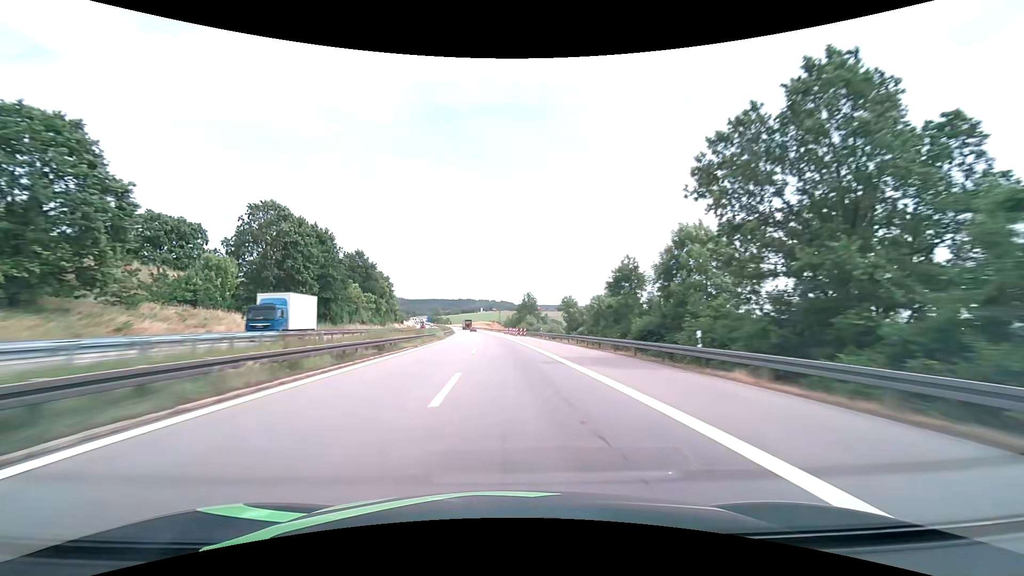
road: motorway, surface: asphalt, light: Day
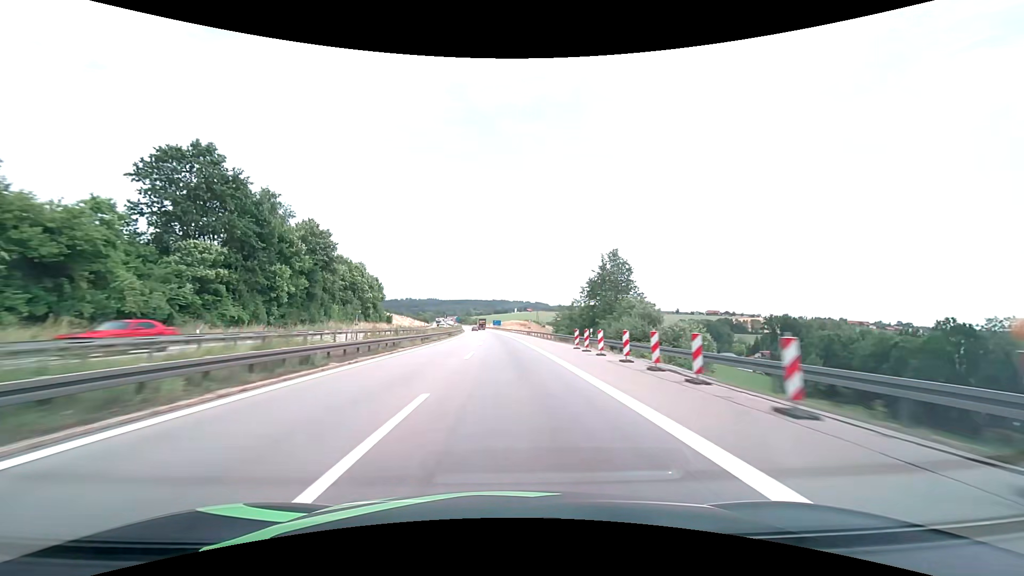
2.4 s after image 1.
(-3.0, +76.1) m; -4°
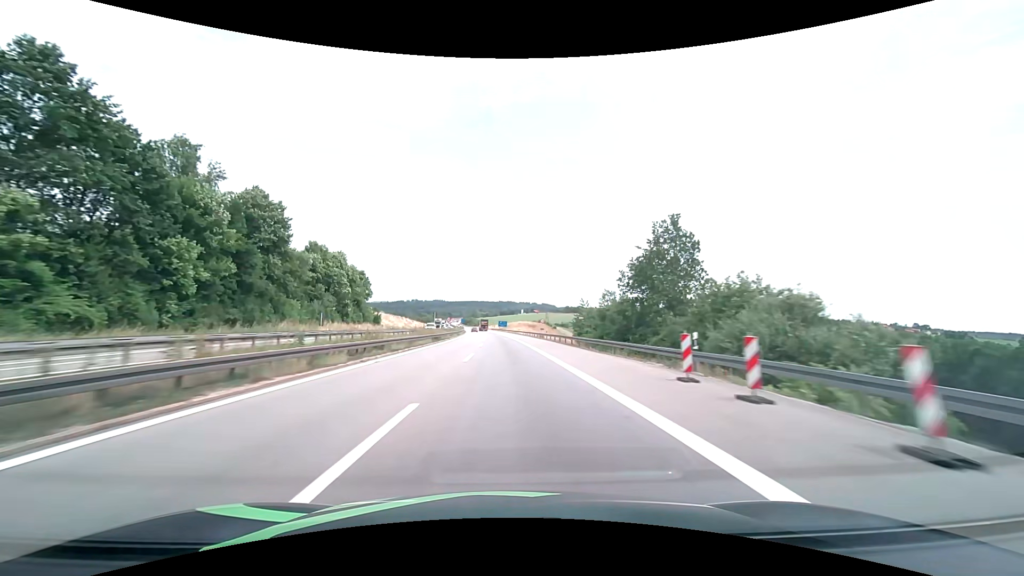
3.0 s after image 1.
(-0.1, +19.0) m; -1°
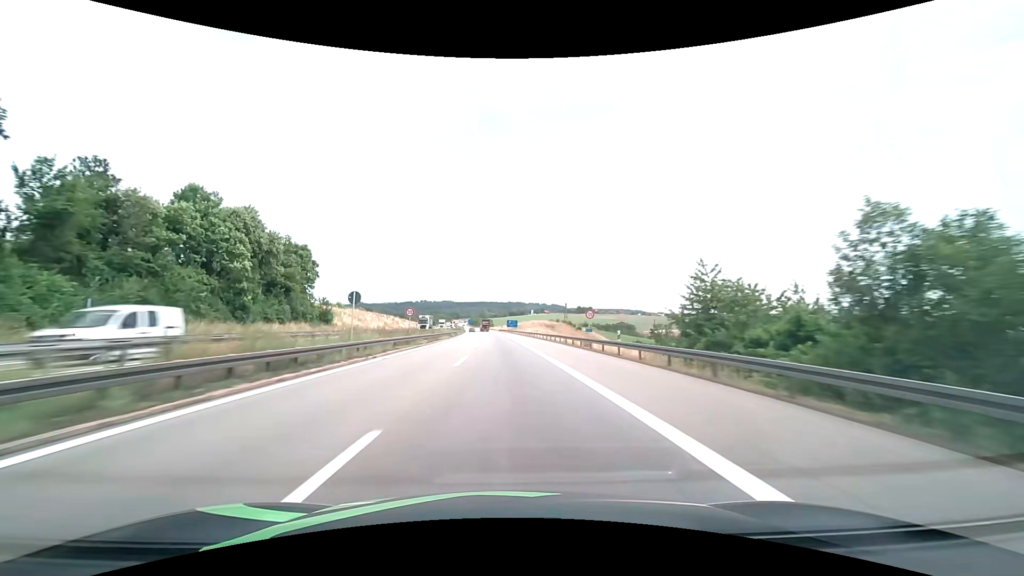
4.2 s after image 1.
(-0.2, +38.1) m; -1°
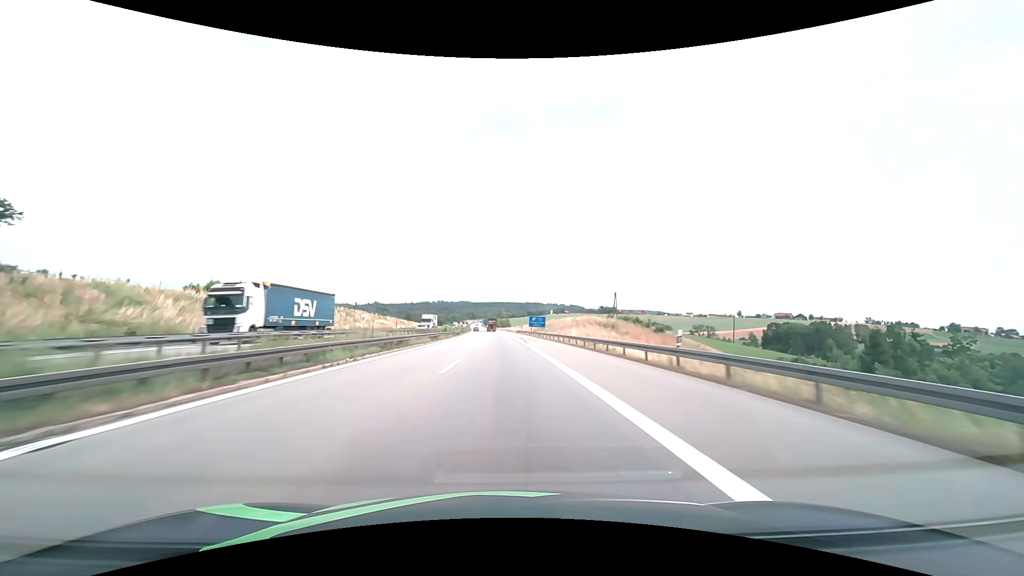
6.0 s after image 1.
(-0.8, +57.1) m; -2°
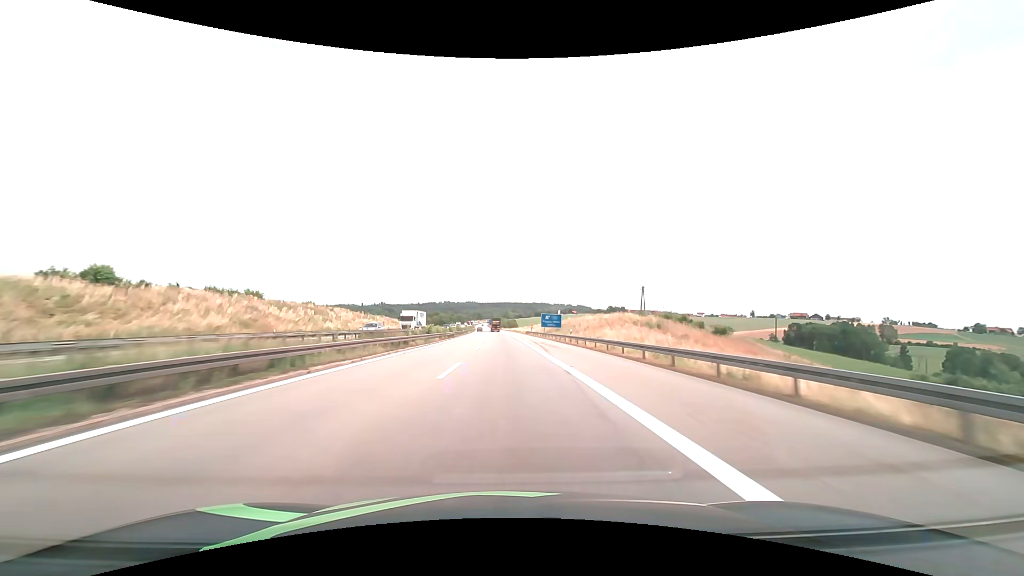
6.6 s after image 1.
(-0.1, +19.0) m; -1°
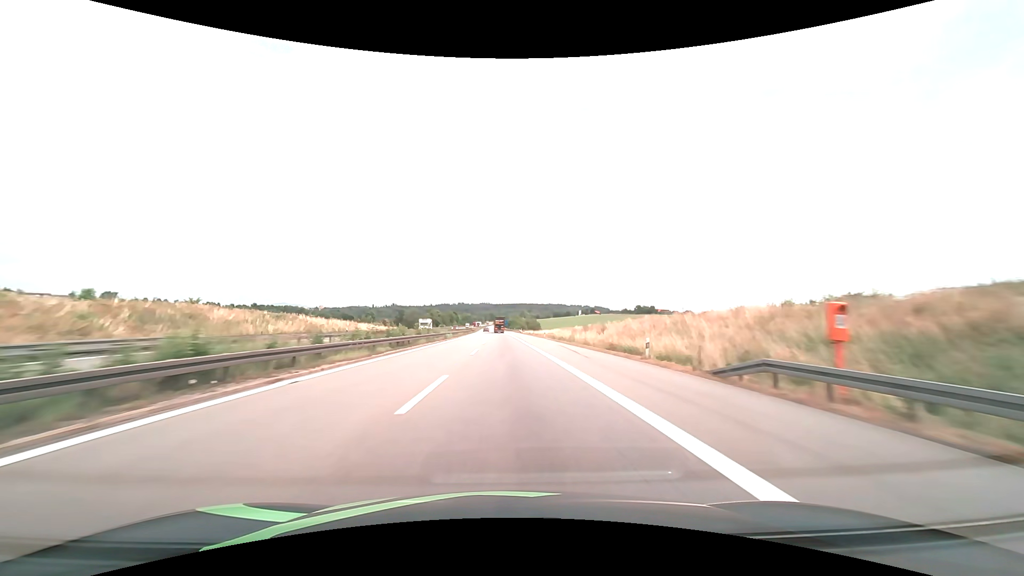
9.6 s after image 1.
(-1.7, +95.0) m; -2°
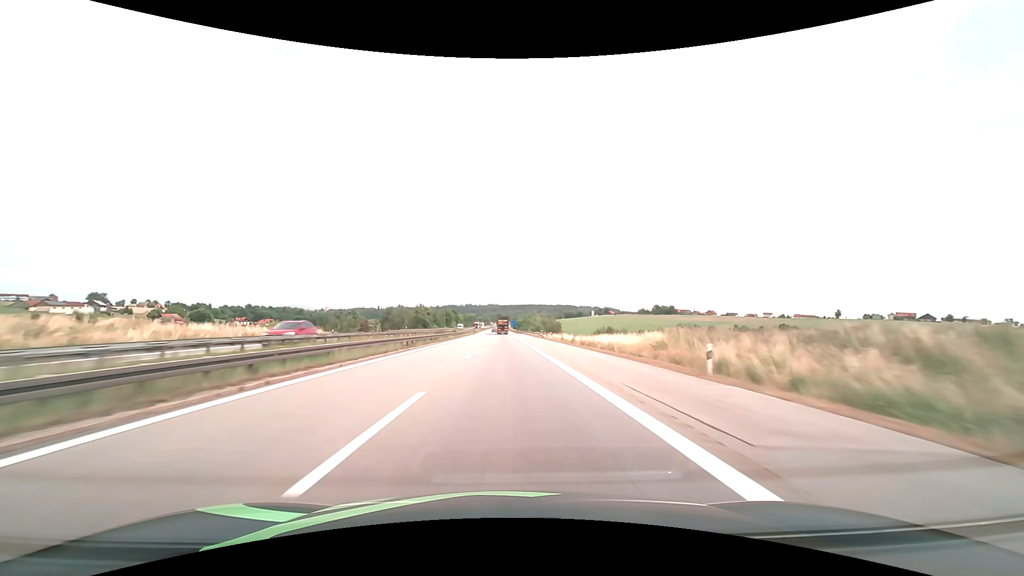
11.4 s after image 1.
(-0.5, +57.0) m; -1°
(0, +10) (0, +20) (0, +30) (0, +40) (0, +50) (0, +60) (0, +70) (-1, +80) (-1, +90) (-1, +100) m
